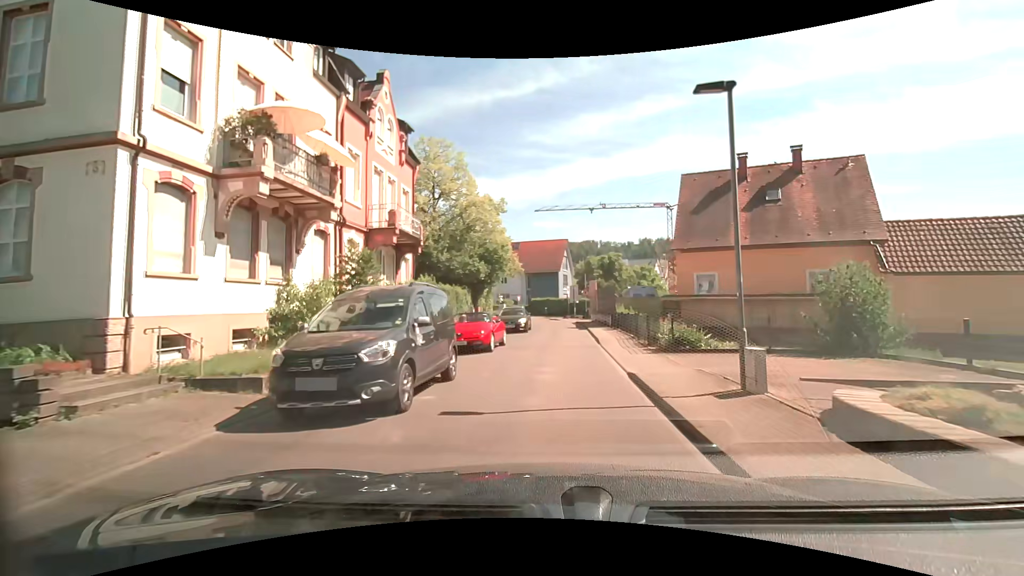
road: unclassified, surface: asphalt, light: Day
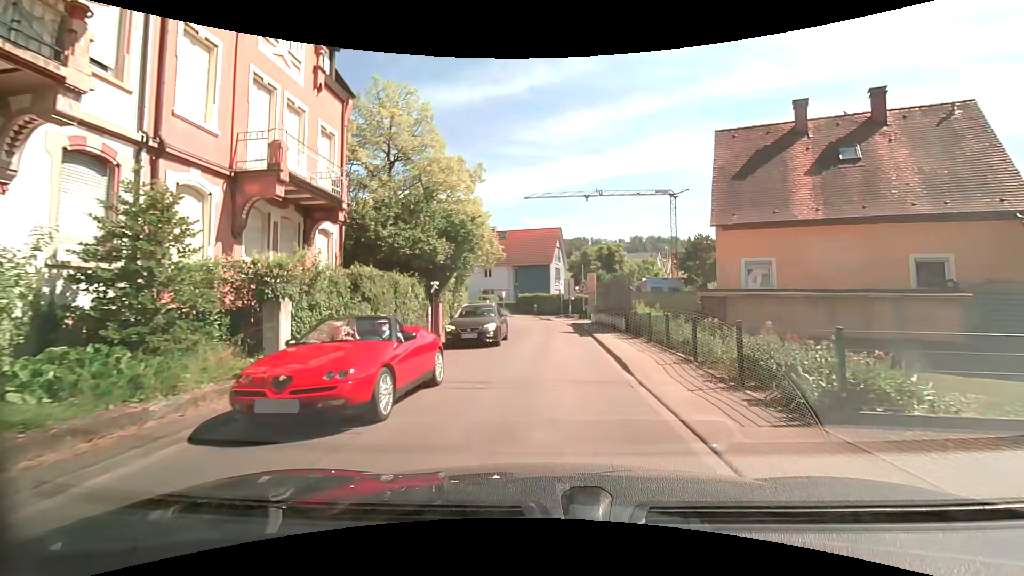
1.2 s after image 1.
(0.0, +8.1) m; +1°
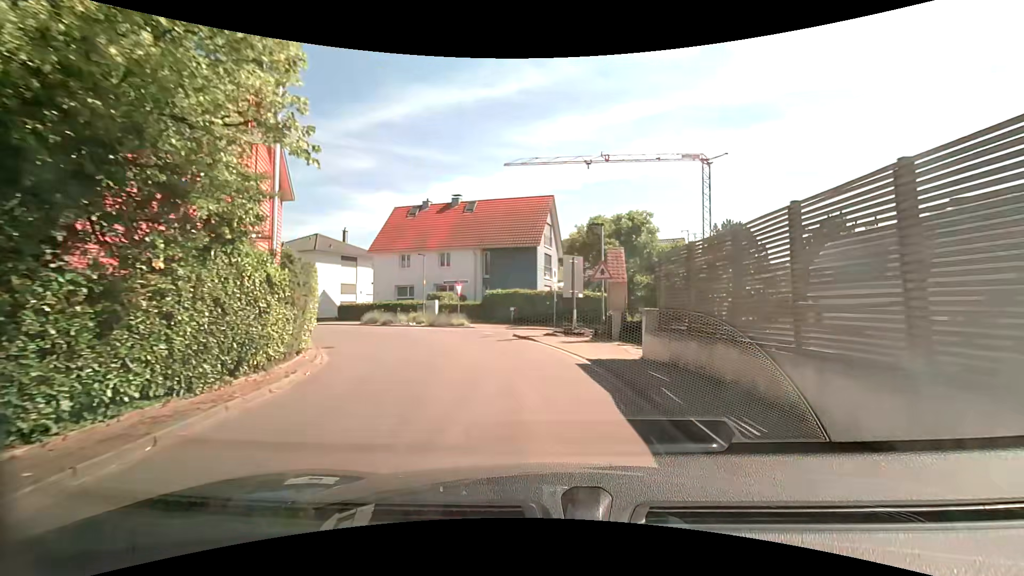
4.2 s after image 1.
(+0.2, +19.7) m; +1°
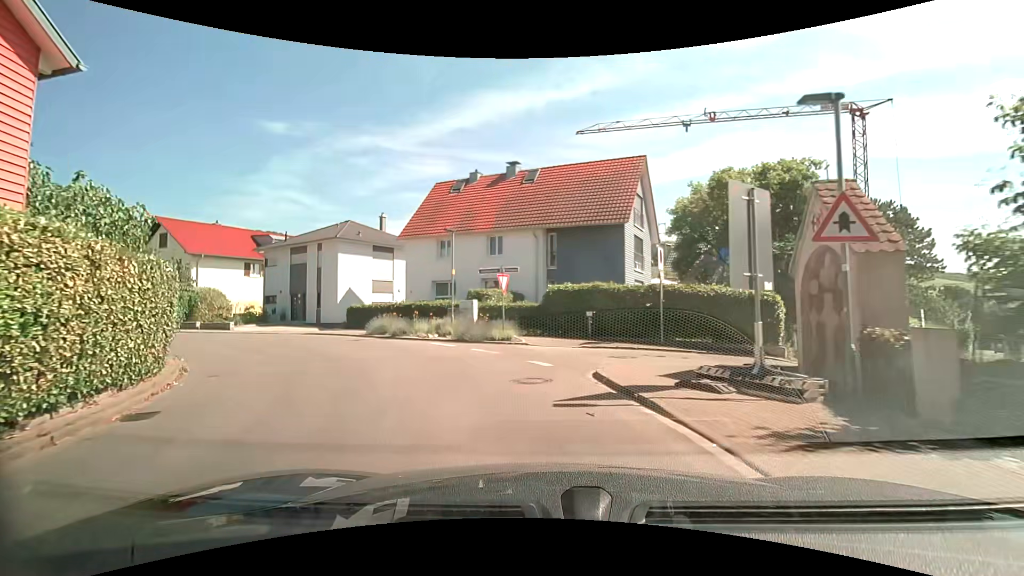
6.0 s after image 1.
(-0.8, +11.3) m; -9°
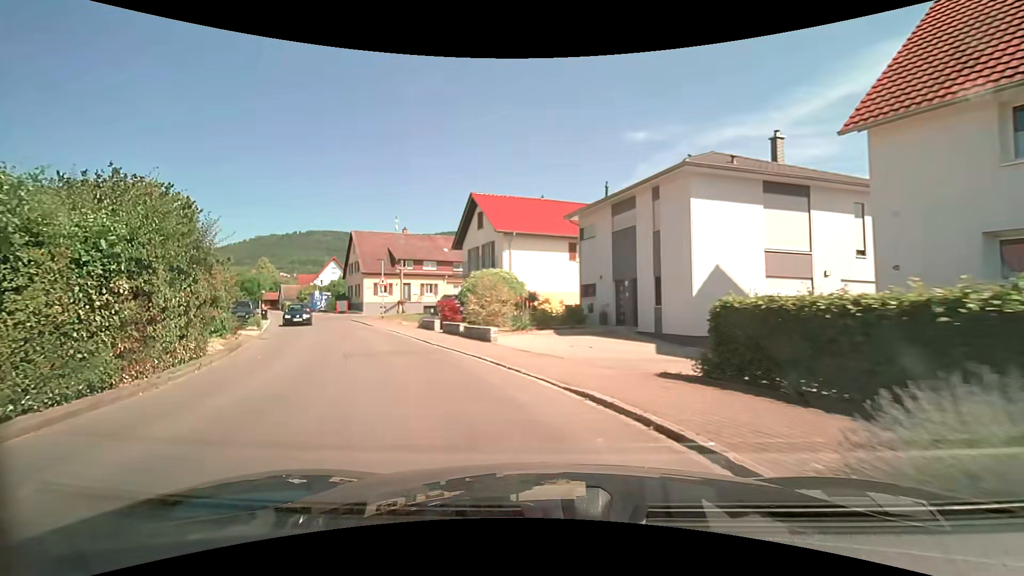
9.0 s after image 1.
(-6.2, +18.2) m; -41°
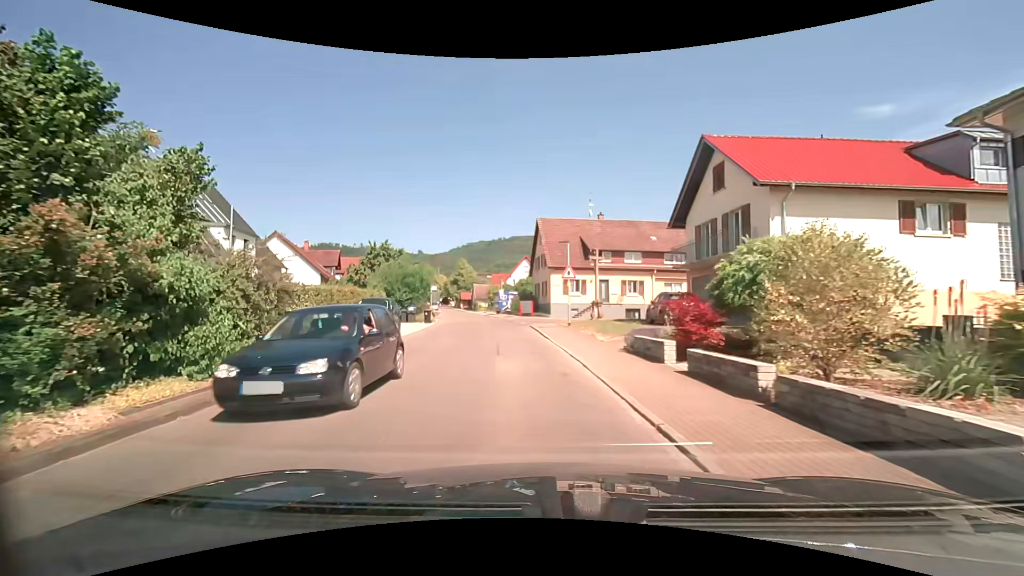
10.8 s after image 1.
(-2.6, +12.2) m; -21°
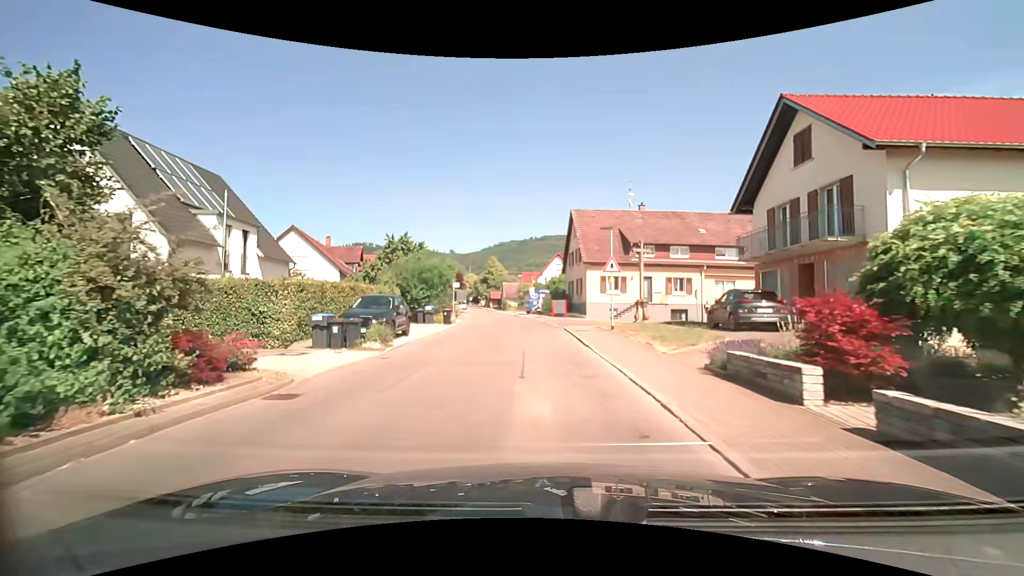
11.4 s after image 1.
(-0.2, +4.3) m; -4°
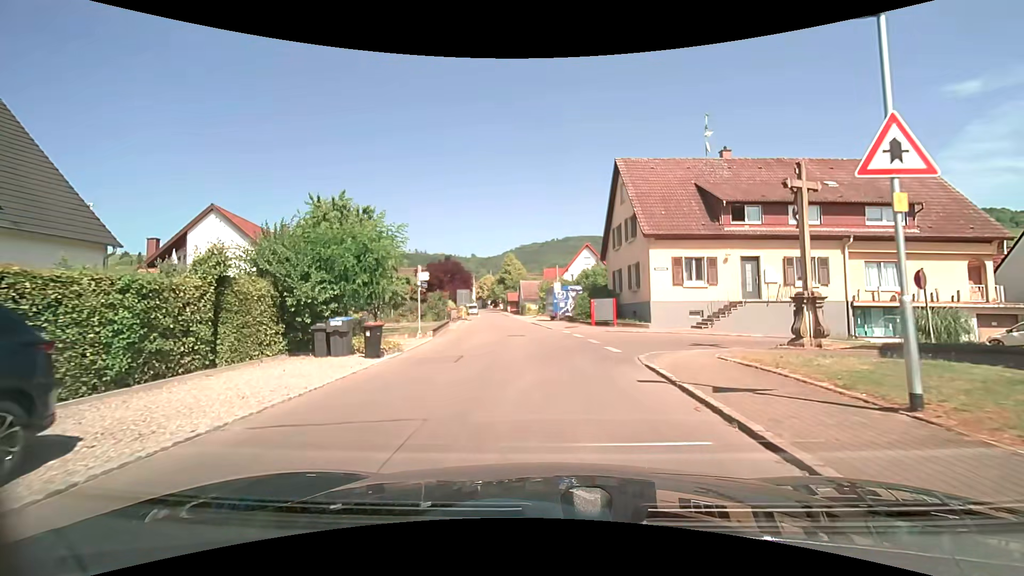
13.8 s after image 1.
(-0.5, +16.1) m; -1°
(0, +10) (+4, +18) (+14, +19) (+24, +18) (+34, +17) (+44, +17) (+54, +17) (+64, +18) (+74, +20) (+83, +22) m
